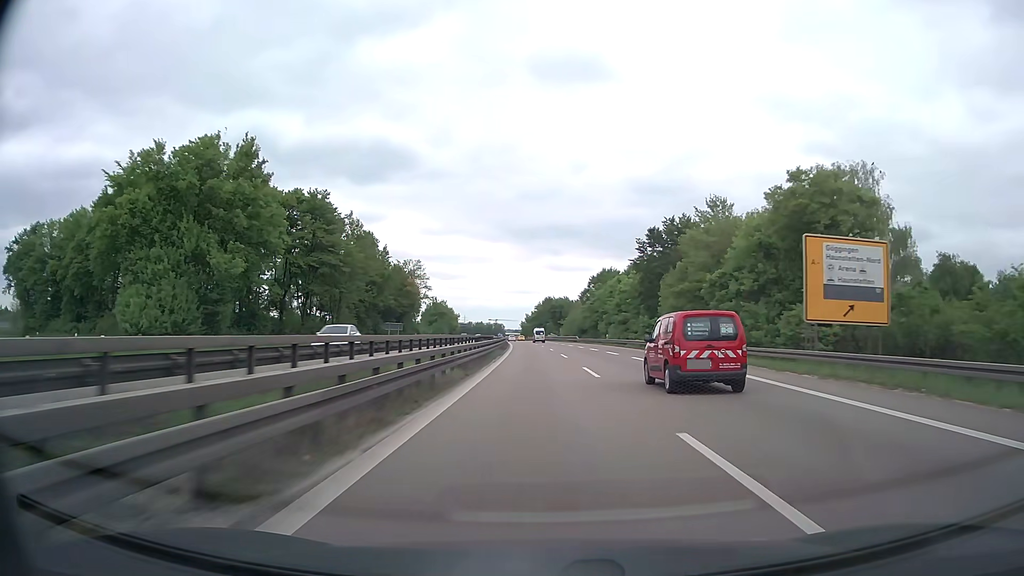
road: trunk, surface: asphalt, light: Day
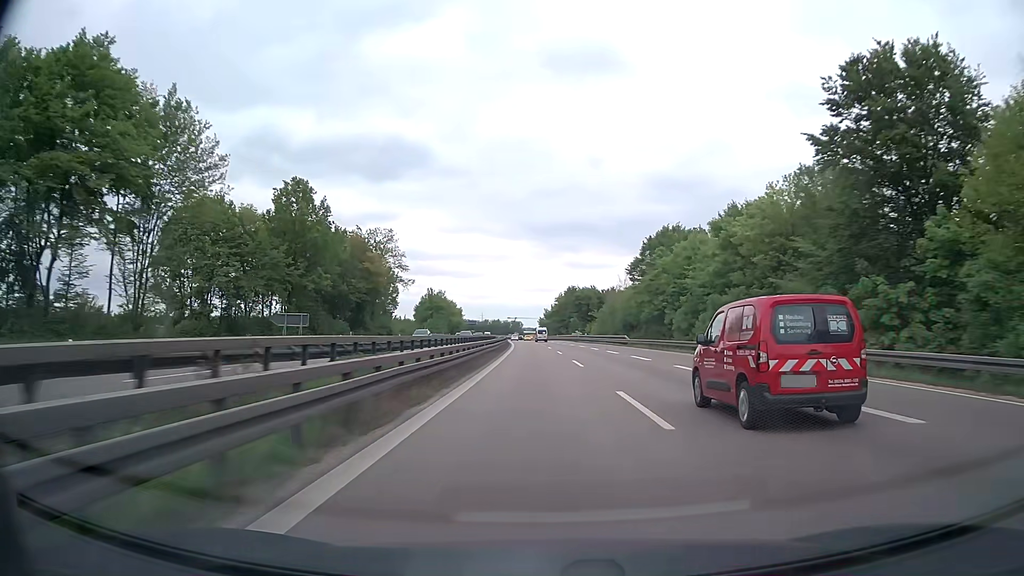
(-0.6, +47.6) m; -2°
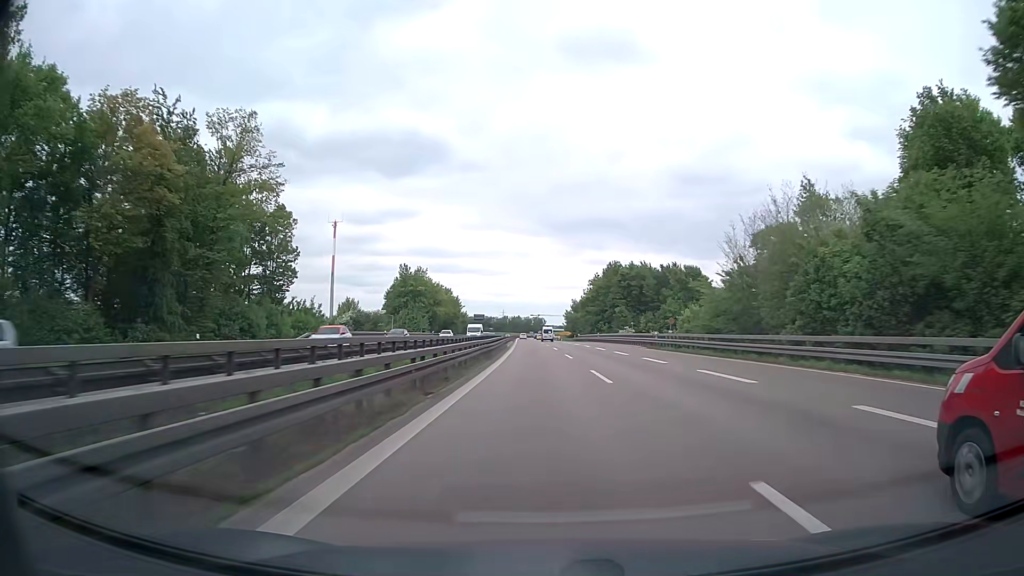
(-1.0, +63.4) m; -2°
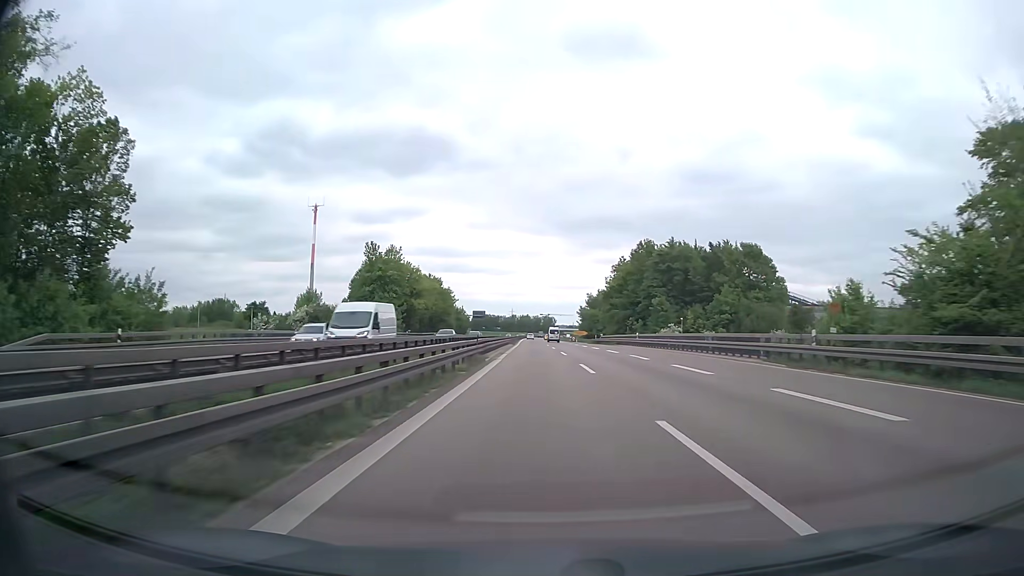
(-0.2, +31.7) m; -1°
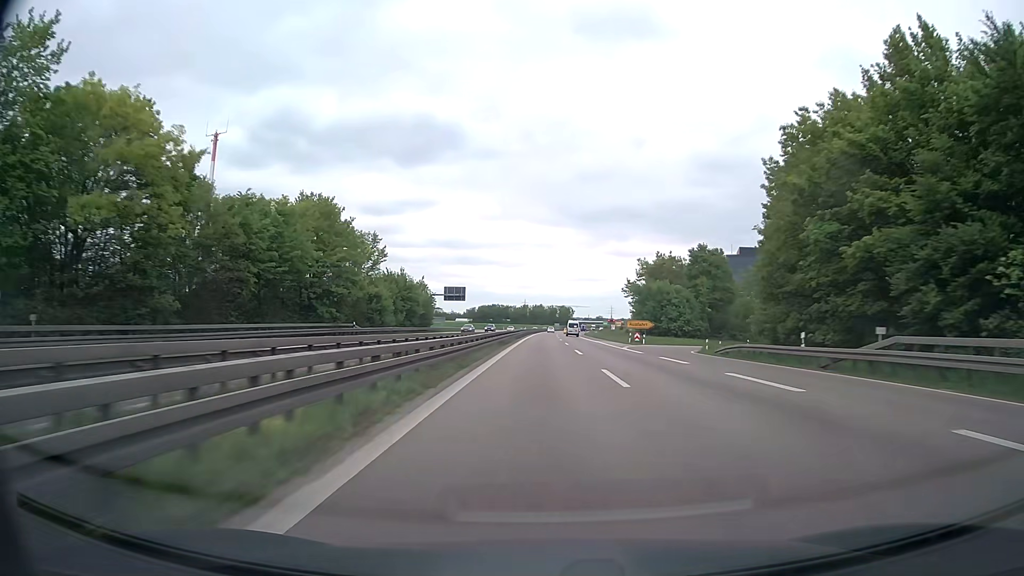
(-1.2, +79.3) m; -1°
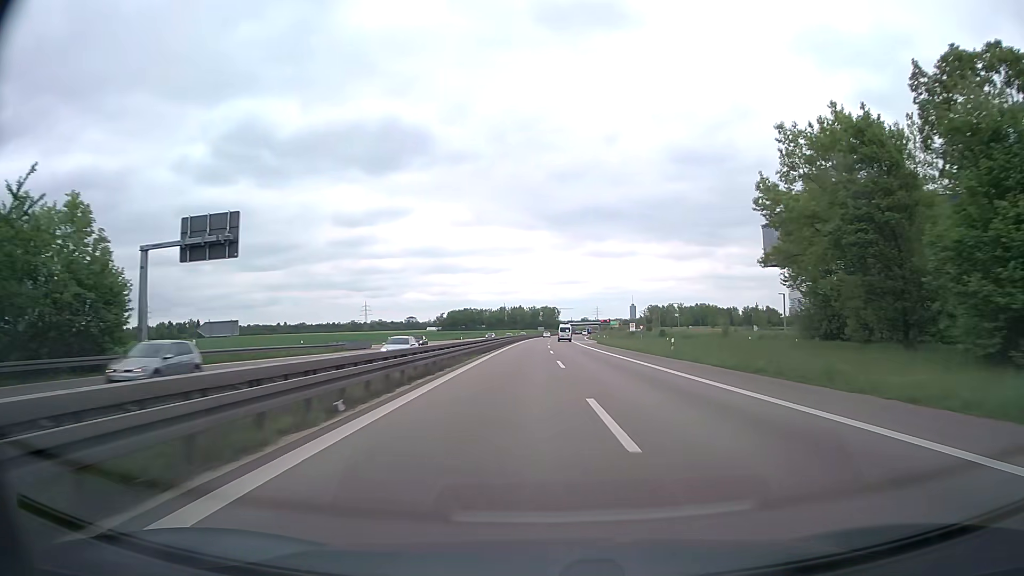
(+0.9, +79.2) m; +1°
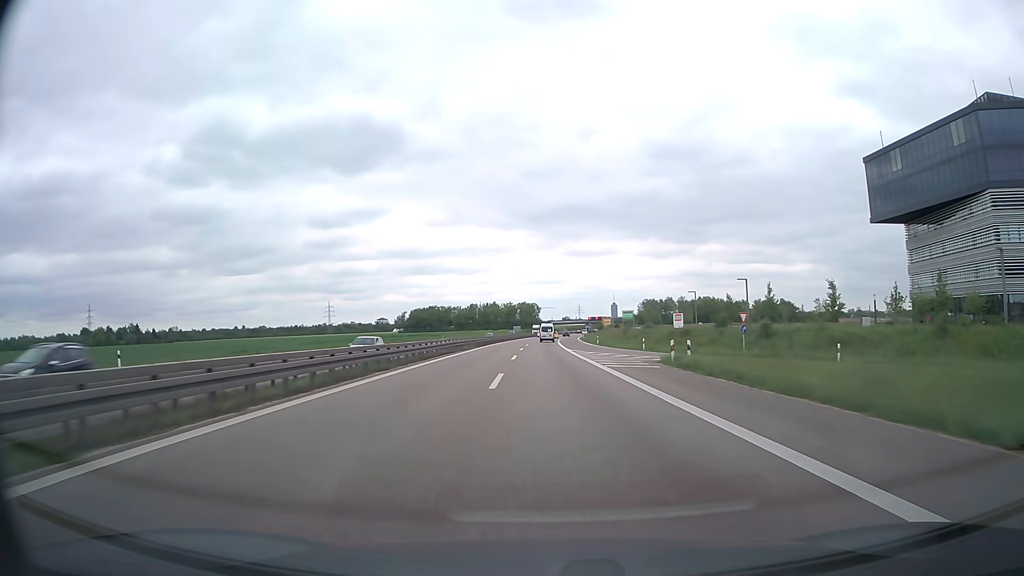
(+1.4, +63.5) m; +2°
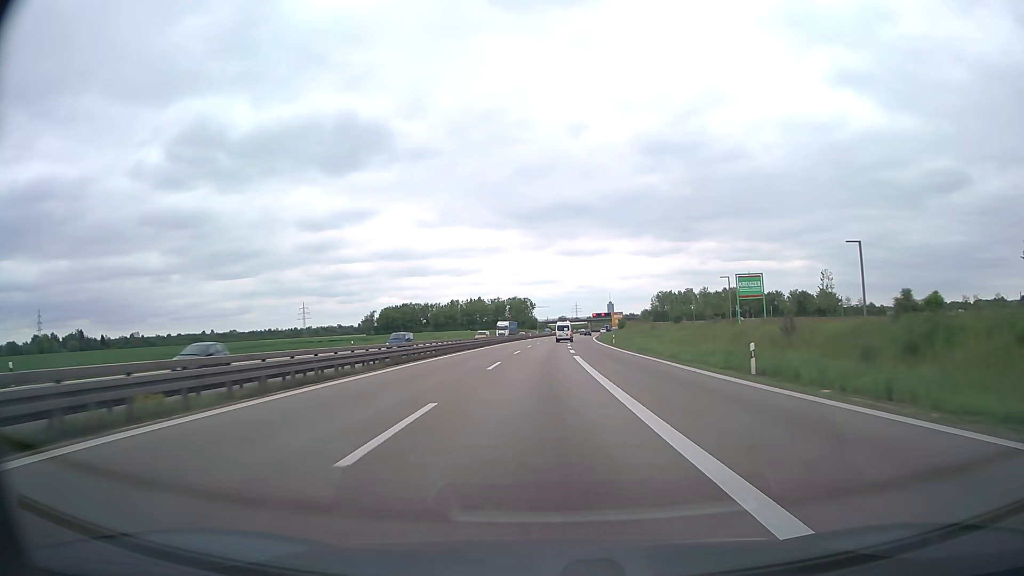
(0.0, +63.3) m; 0°
(0, +10) (0, +20) (0, +30) (+1, +40) (+1, +50) (+2, +60) (+2, +70) (+3, +80) (+4, +90) (+5, +100) m
